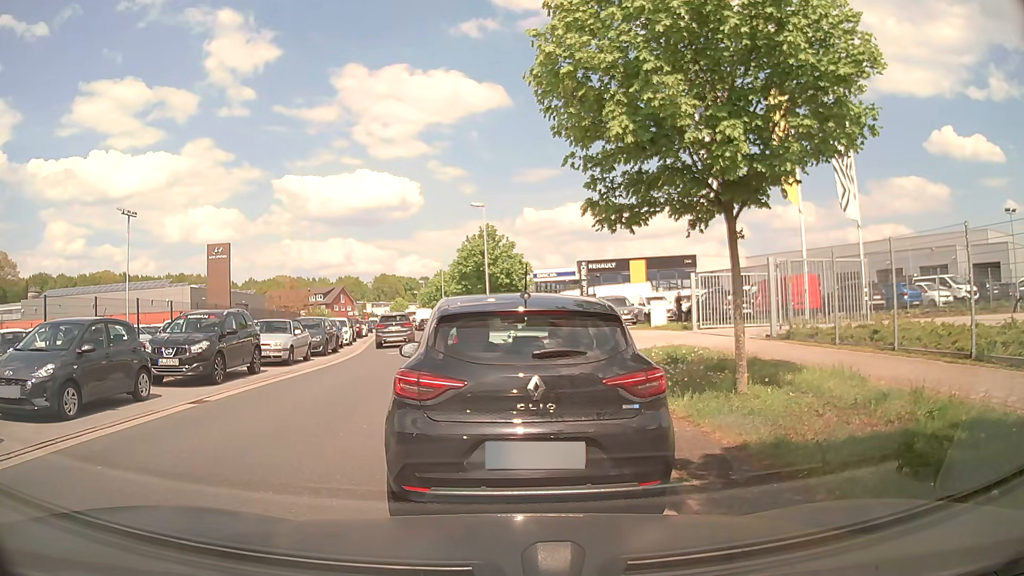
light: Day
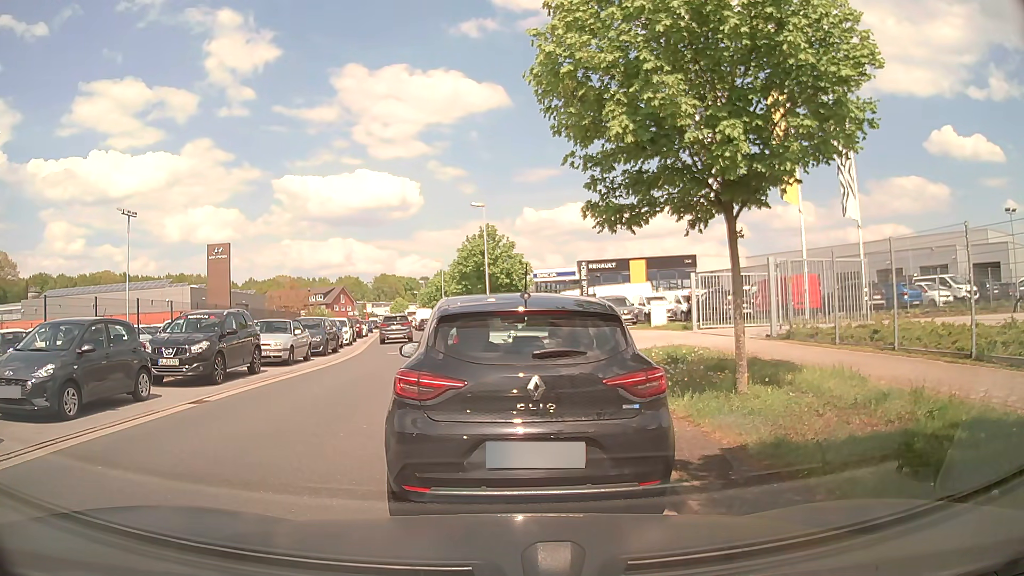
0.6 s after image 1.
(0.0, 0.0) m; 0°
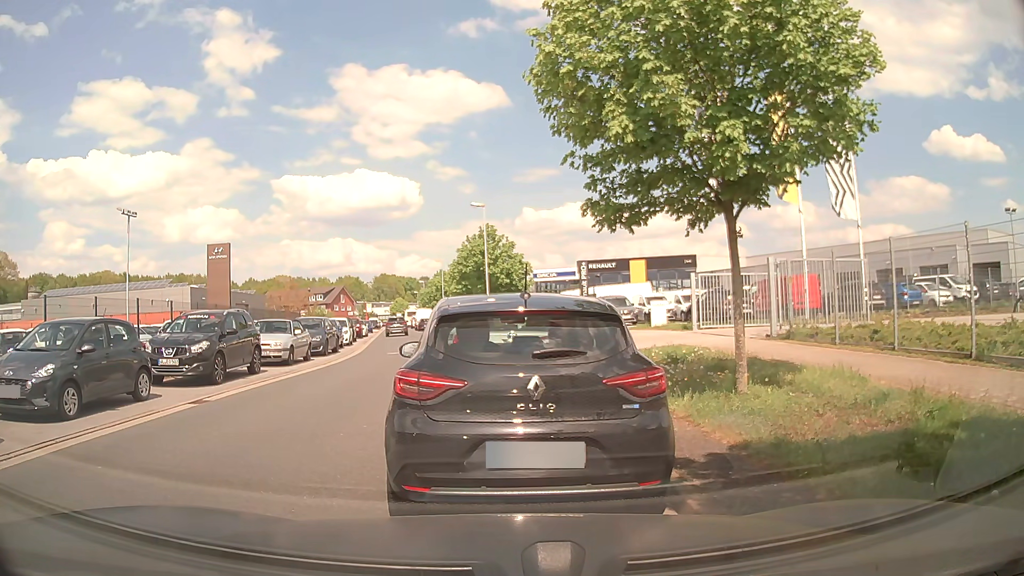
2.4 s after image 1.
(0.0, 0.0) m; 0°
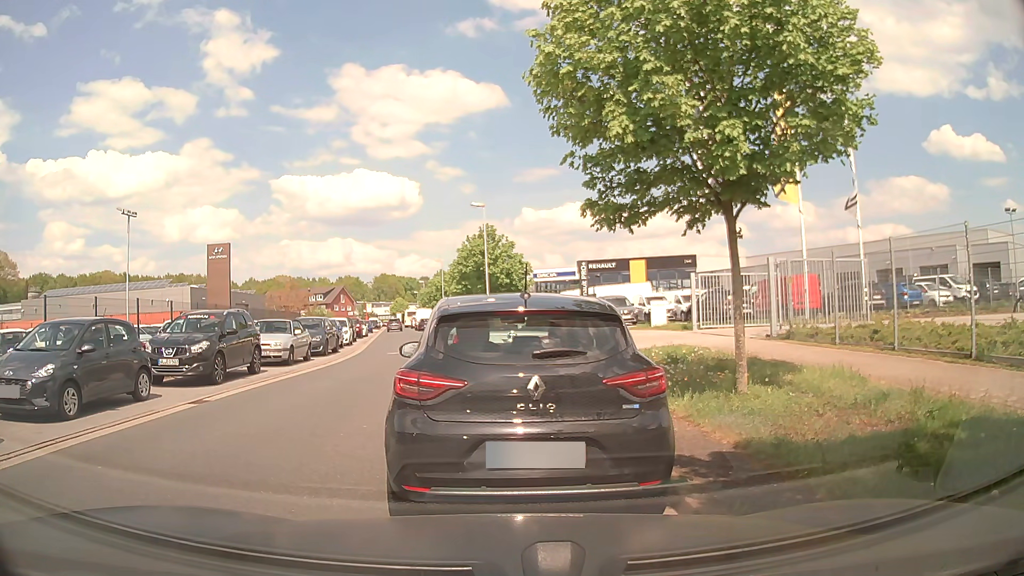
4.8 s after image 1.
(0.0, 0.0) m; 0°
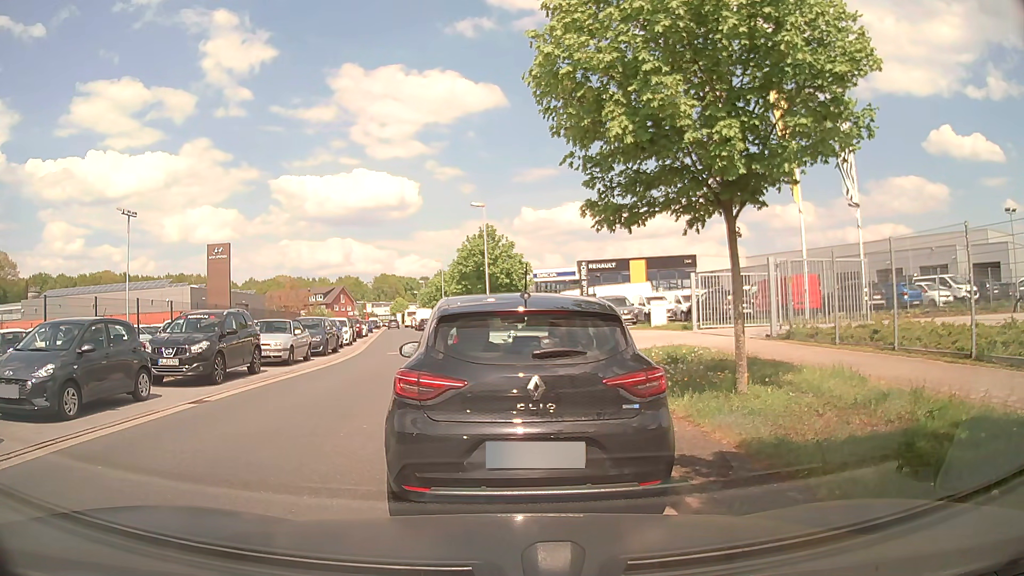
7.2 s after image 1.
(0.0, 0.0) m; 0°
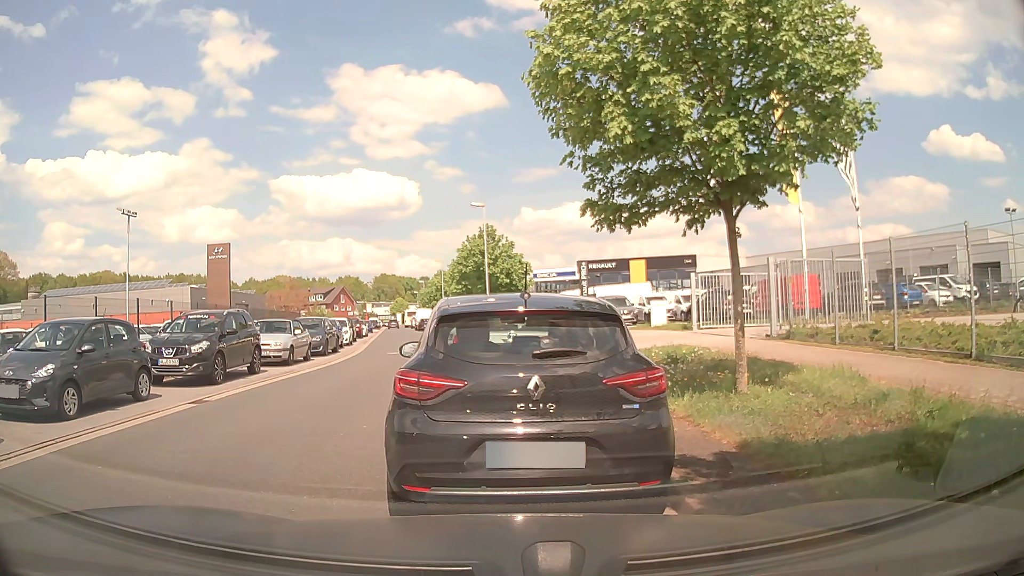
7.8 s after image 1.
(0.0, 0.0) m; 0°
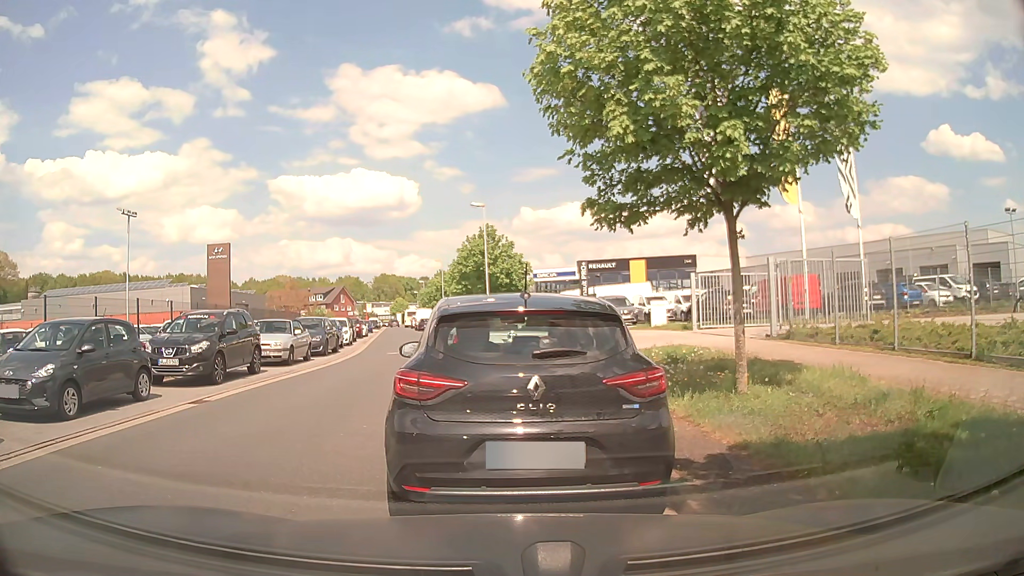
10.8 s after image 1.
(0.0, 0.0) m; 0°
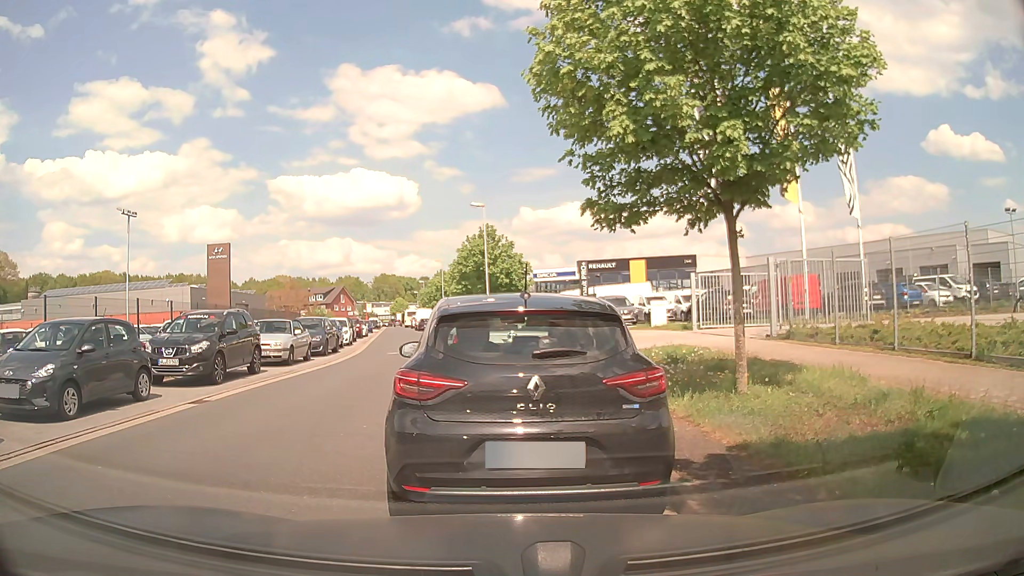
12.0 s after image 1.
(0.0, 0.0) m; 0°
